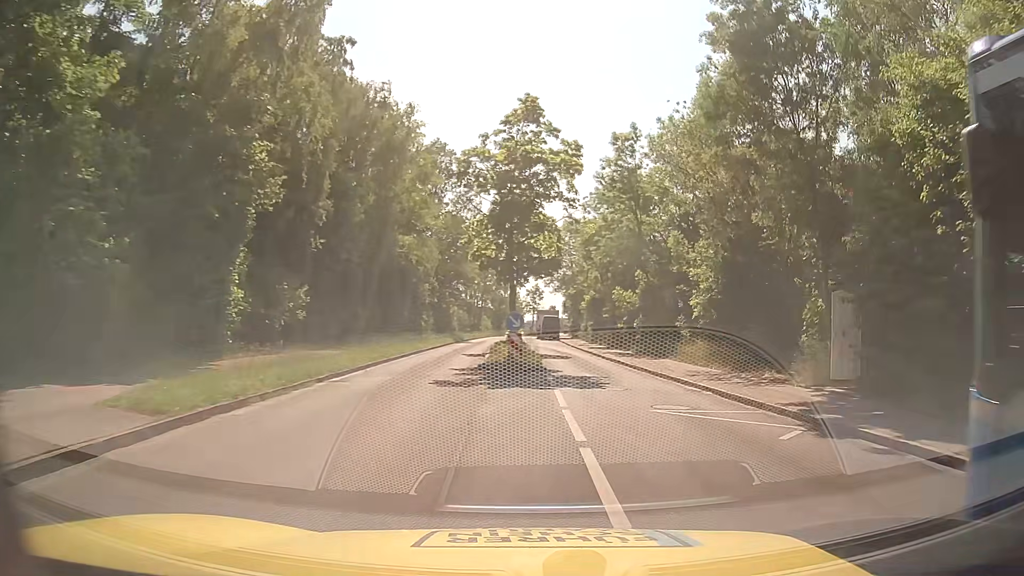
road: tertiary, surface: asphalt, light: Day
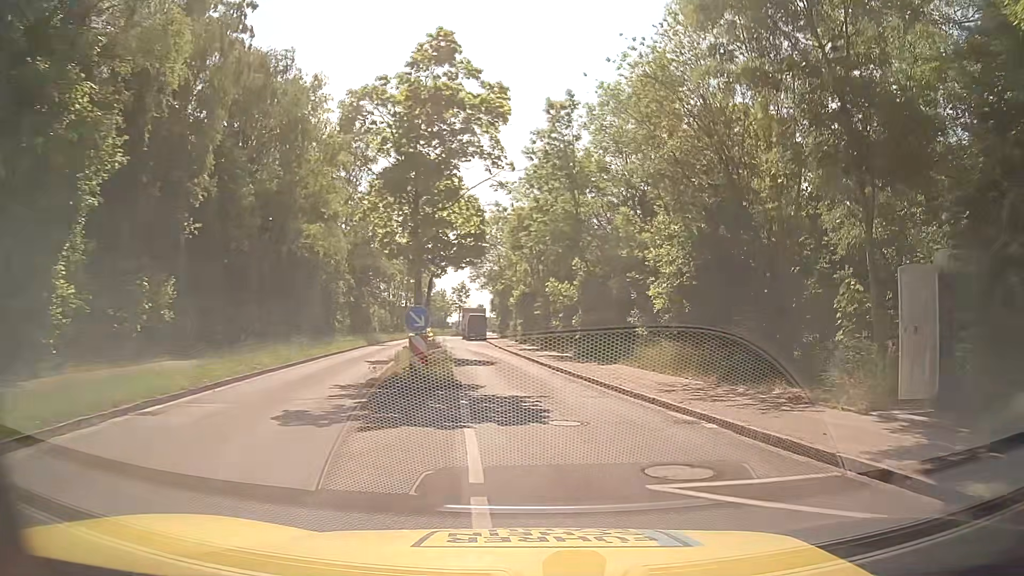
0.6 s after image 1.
(+0.3, +5.7) m; +7°
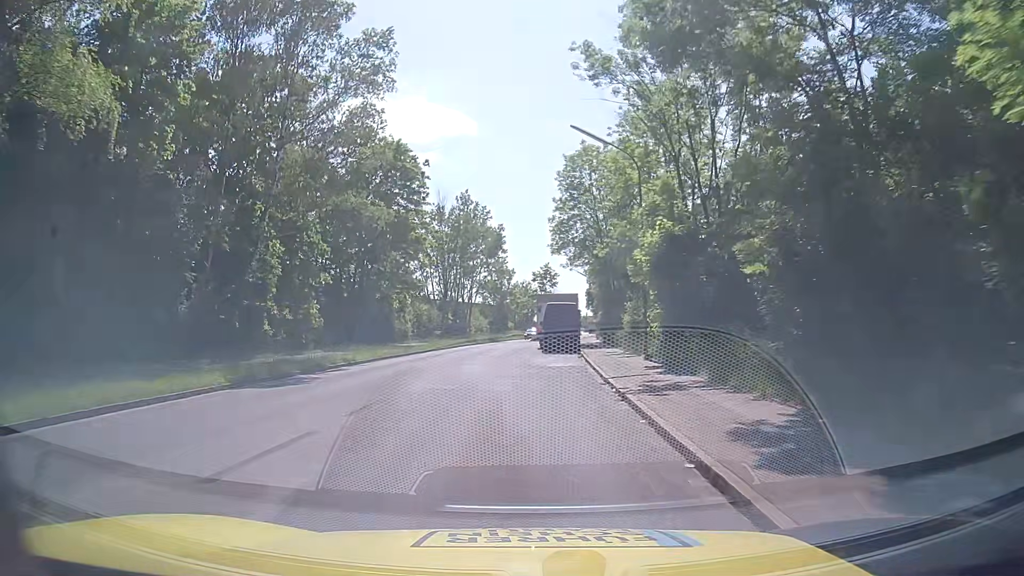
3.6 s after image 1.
(-1.5, +30.6) m; -8°
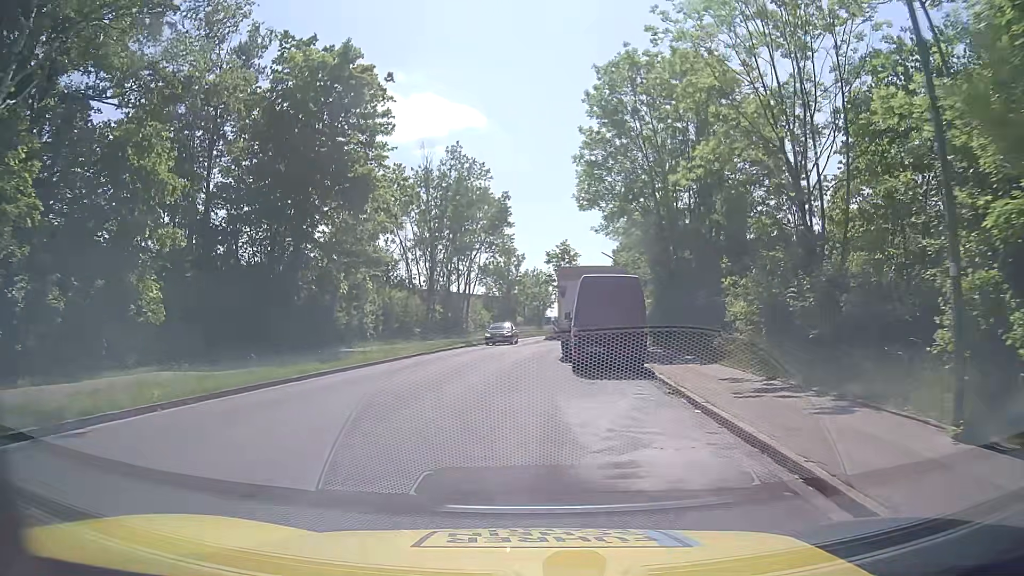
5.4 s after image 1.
(-0.2, +16.9) m; -1°
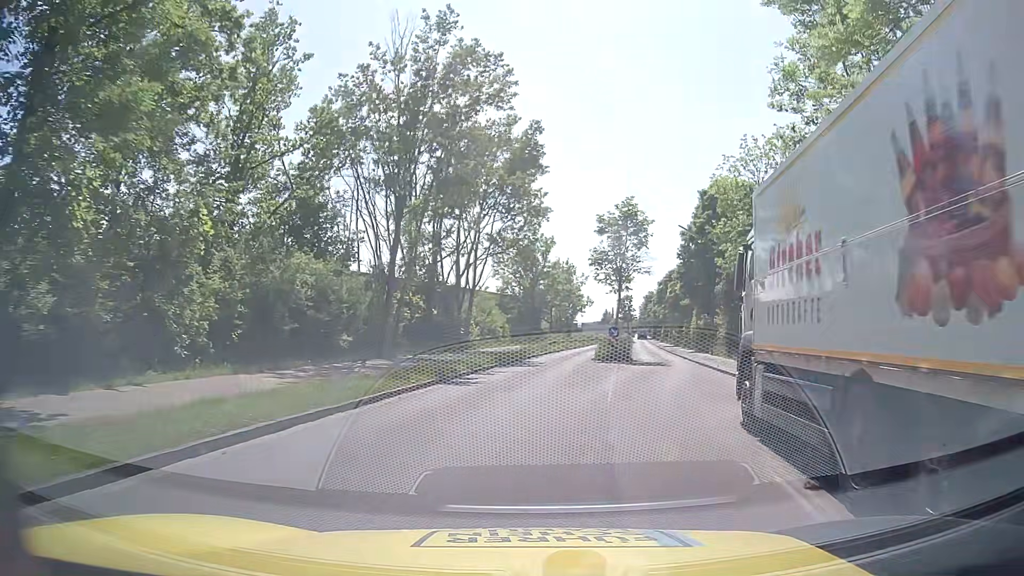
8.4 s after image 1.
(-1.1, +23.7) m; -2°
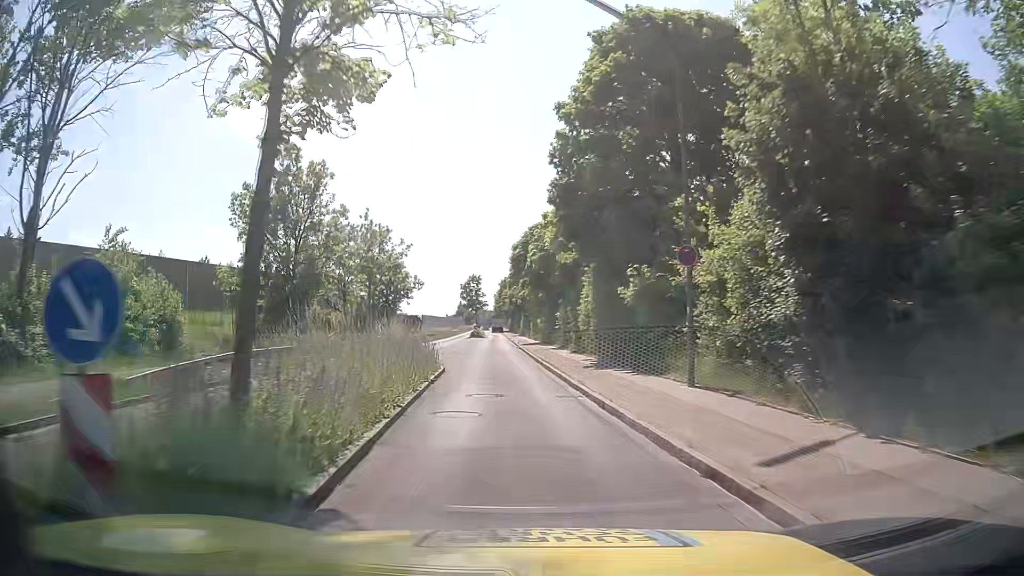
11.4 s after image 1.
(+5.8, +30.3) m; +12°
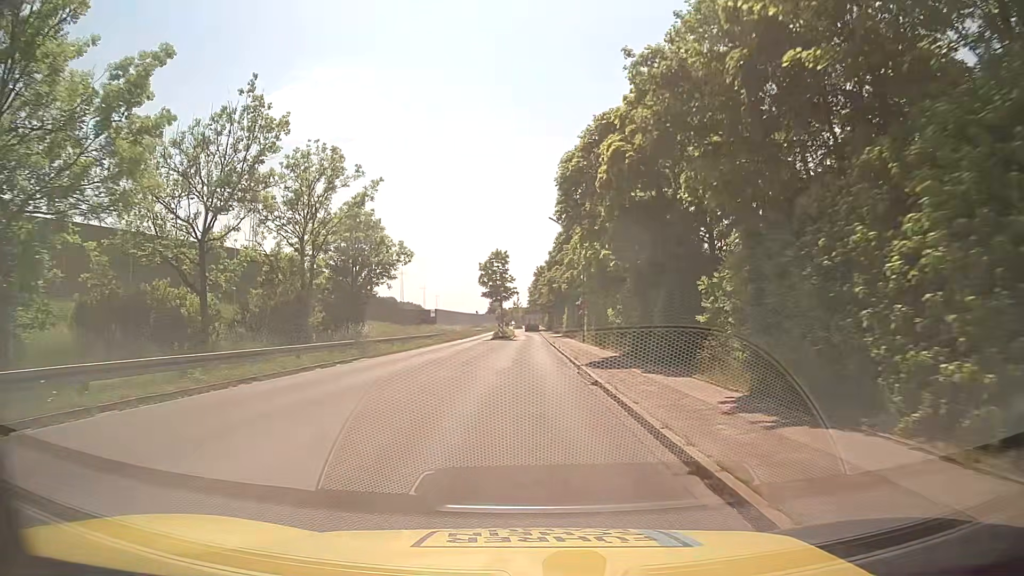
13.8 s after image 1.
(-1.0, +28.9) m; -3°
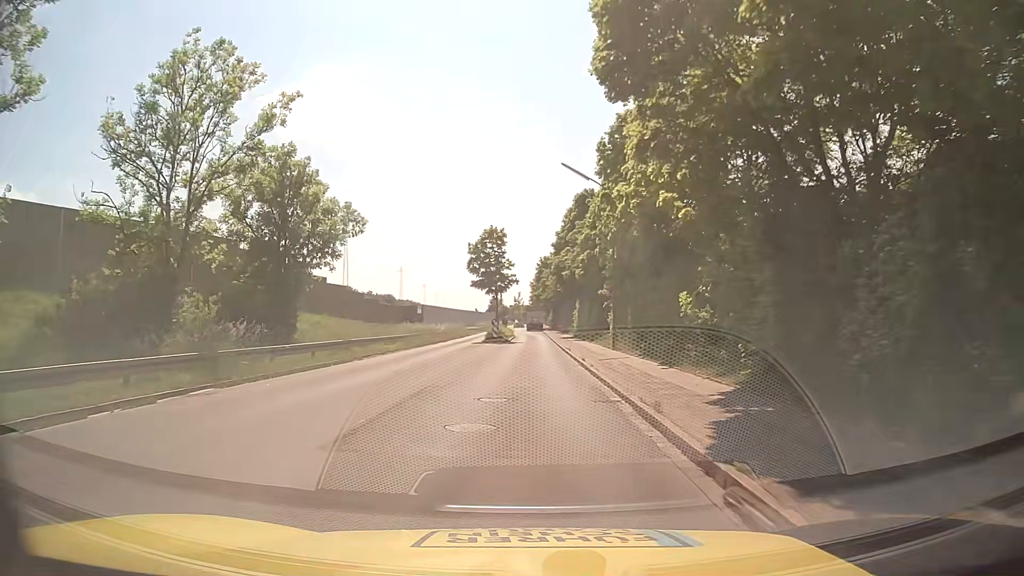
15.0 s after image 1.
(+0.1, +14.8) m; 0°
(0, +10) (0, +20) (0, +30) (0, +40) (0, +50) (0, +60) (0, +70) (-1, +80) (-1, +90) (-2, +100) m
